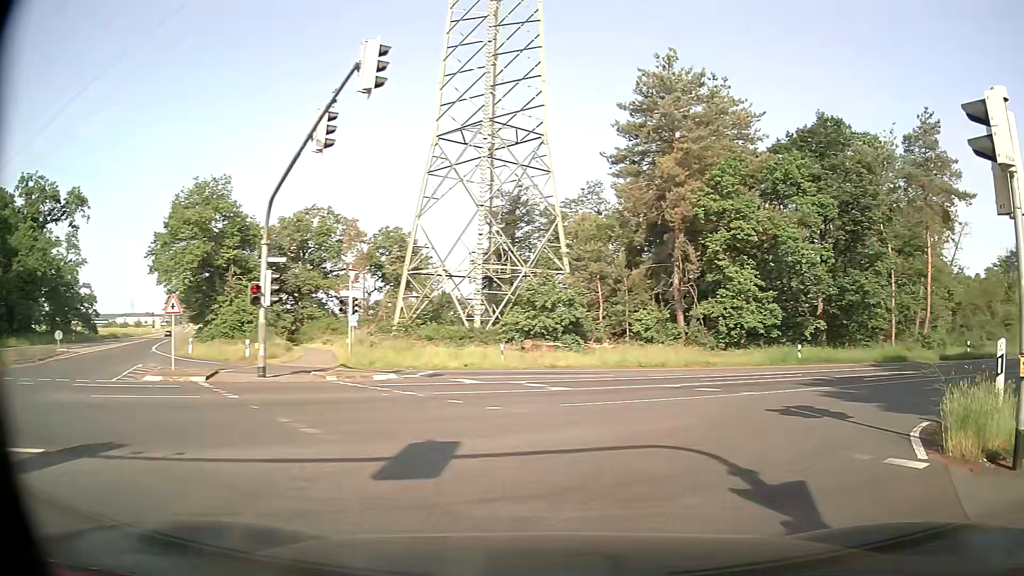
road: secondary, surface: asphalt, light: Day
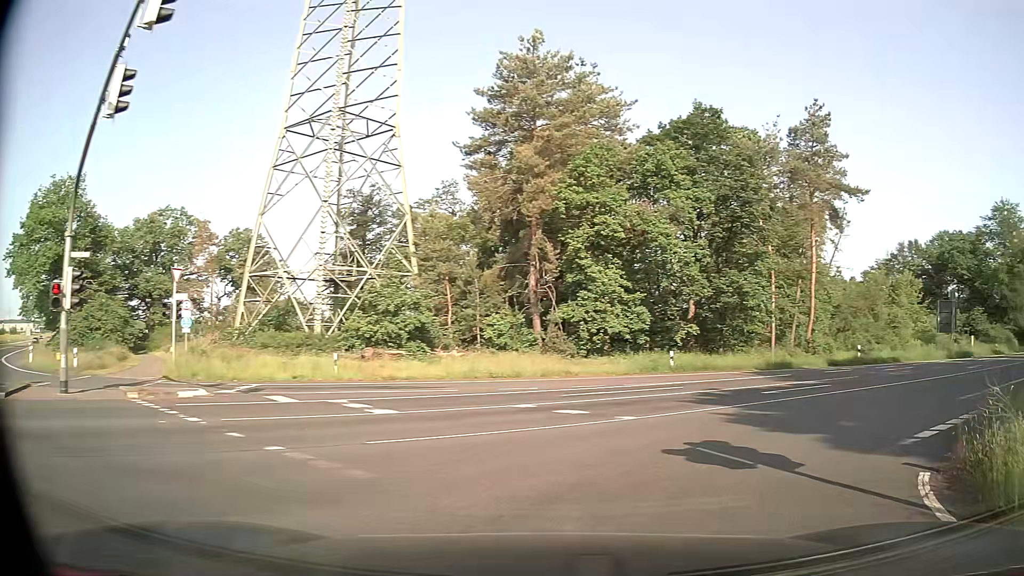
(+0.5, +3.7) m; +14°
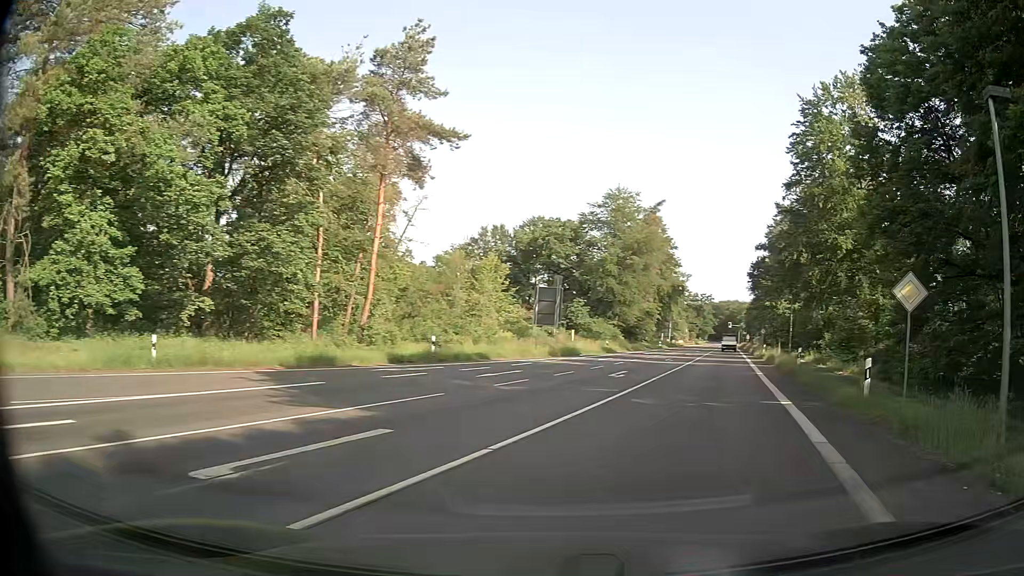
(+3.9, +11.3) m; +38°
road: primary
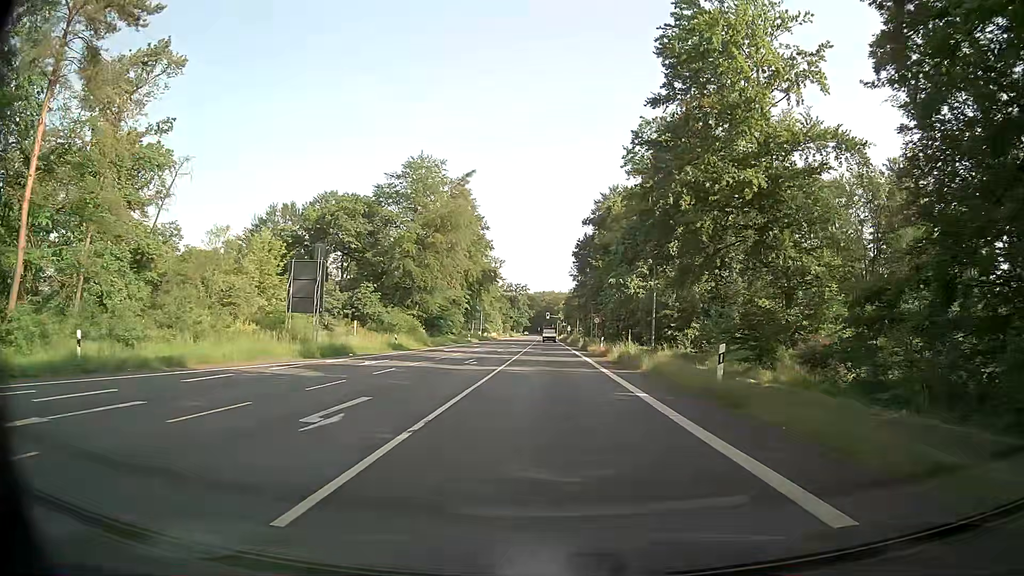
(+2.7, +15.1) m; +15°
(0, +10) (0, +20) (0, +30) (0, +40) (0, +50) (0, +60) (0, +70) (0, +80) (0, +90) (0, +100) m
